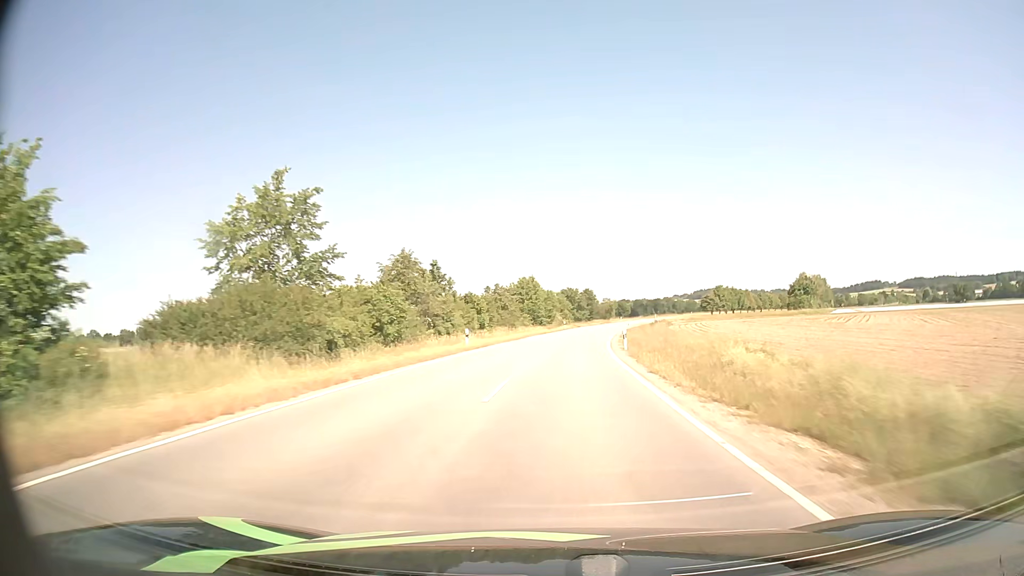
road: tertiary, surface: asphalt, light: Day
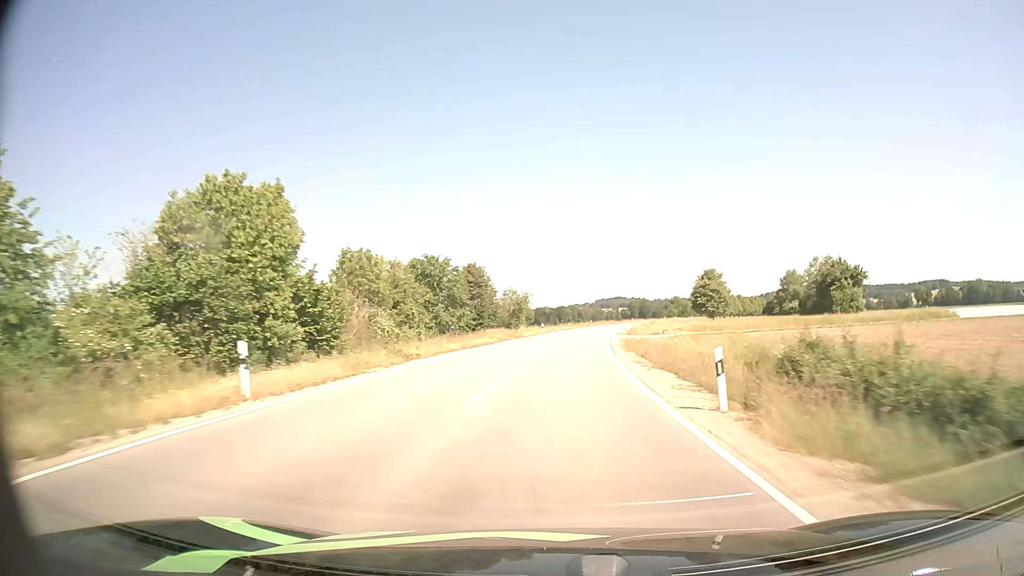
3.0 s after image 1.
(+5.7, +73.0) m; +9°
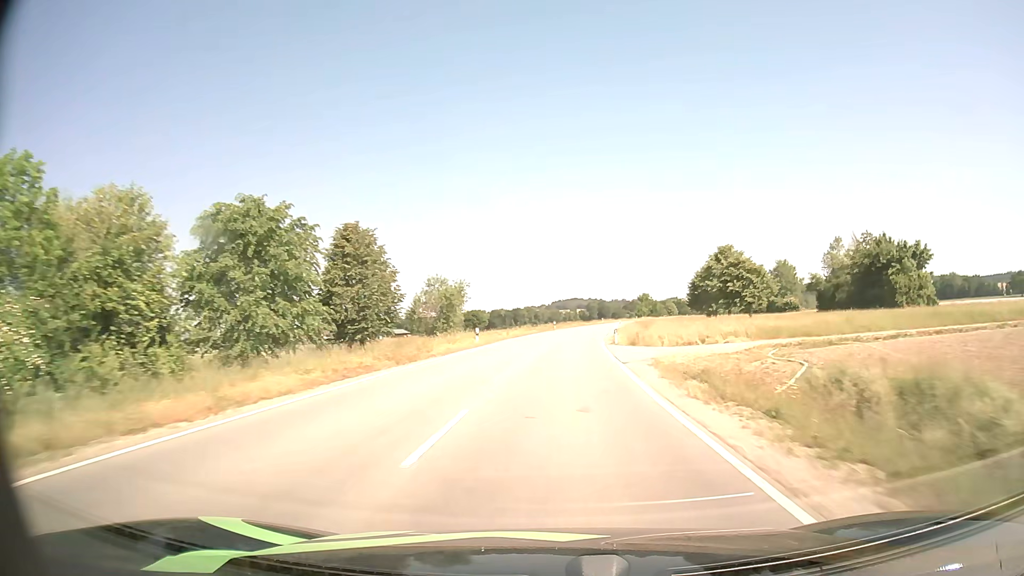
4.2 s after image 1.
(+0.9, +29.3) m; +4°
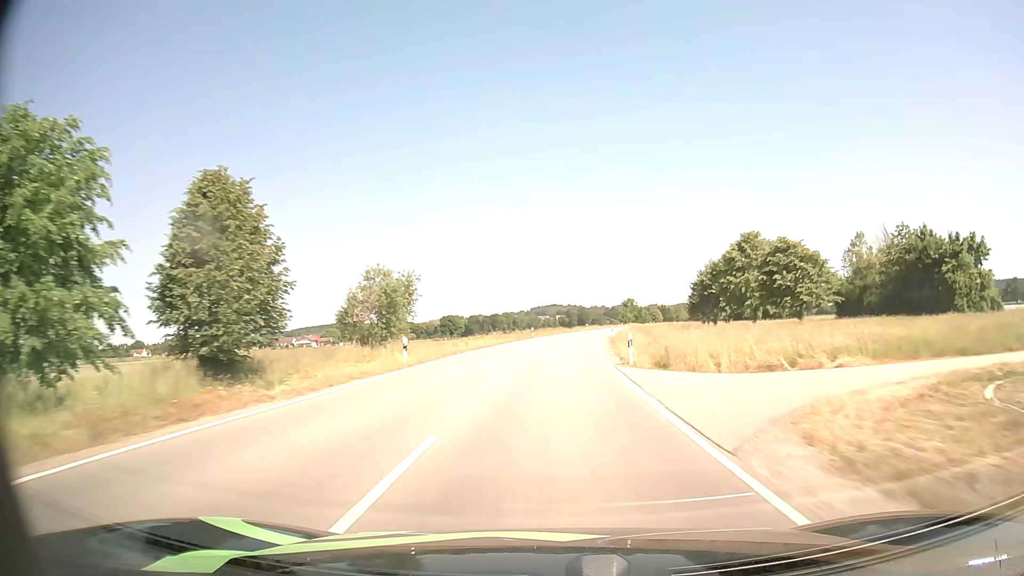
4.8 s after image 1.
(+0.2, +14.7) m; +2°
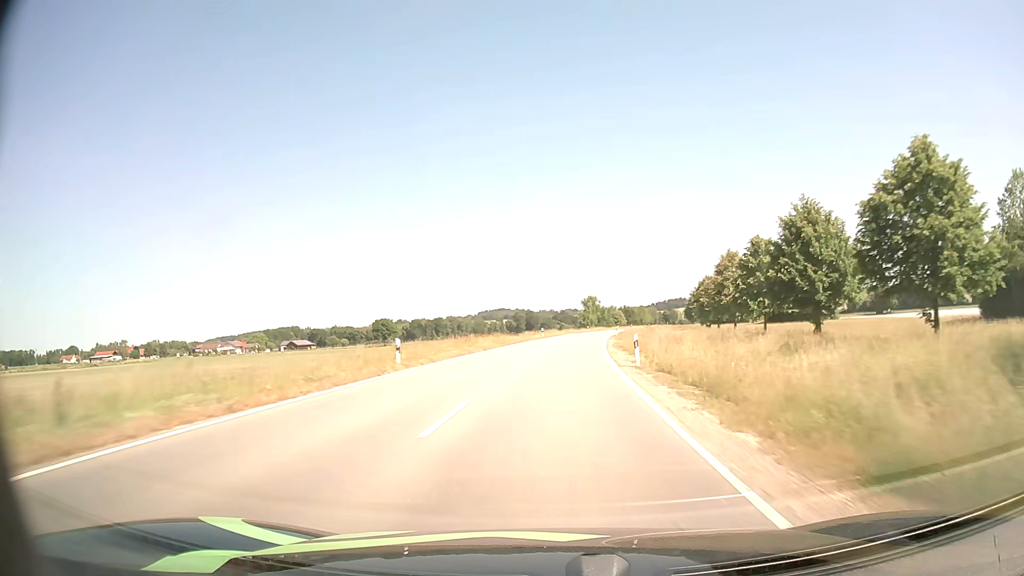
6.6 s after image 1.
(+1.7, +44.4) m; +4°
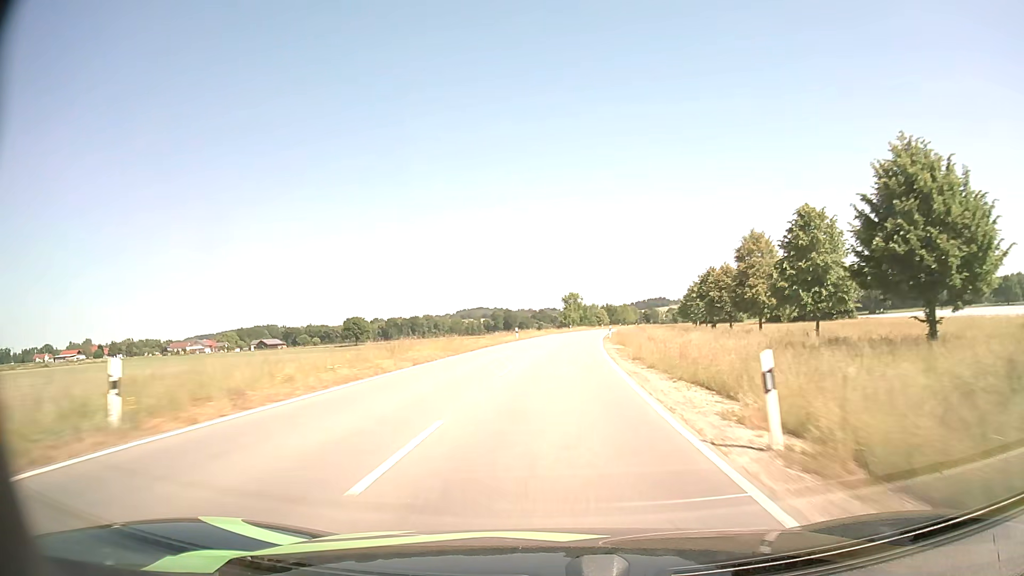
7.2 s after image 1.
(+0.2, +14.9) m; +2°
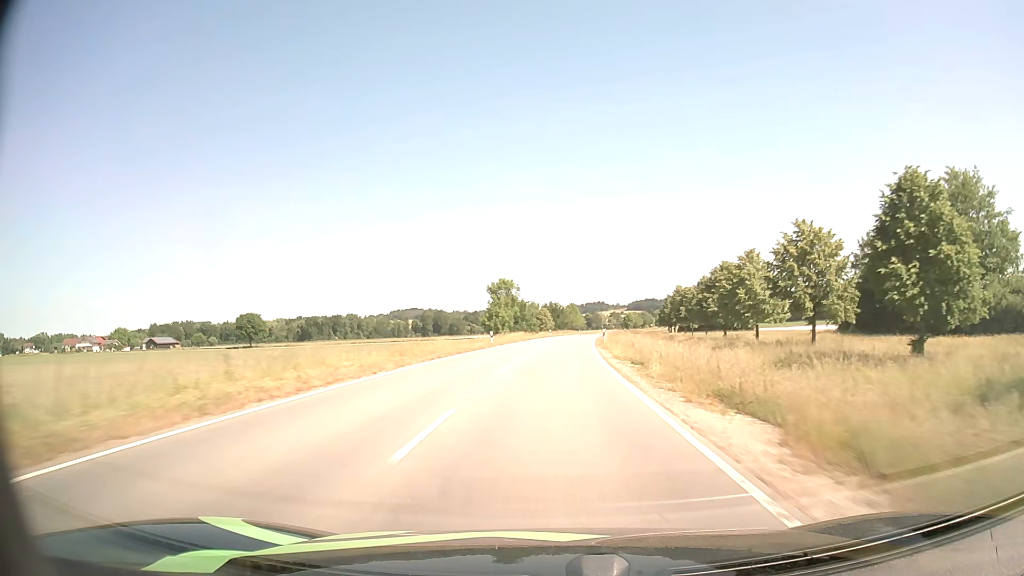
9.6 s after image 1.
(+3.0, +59.4) m; +6°
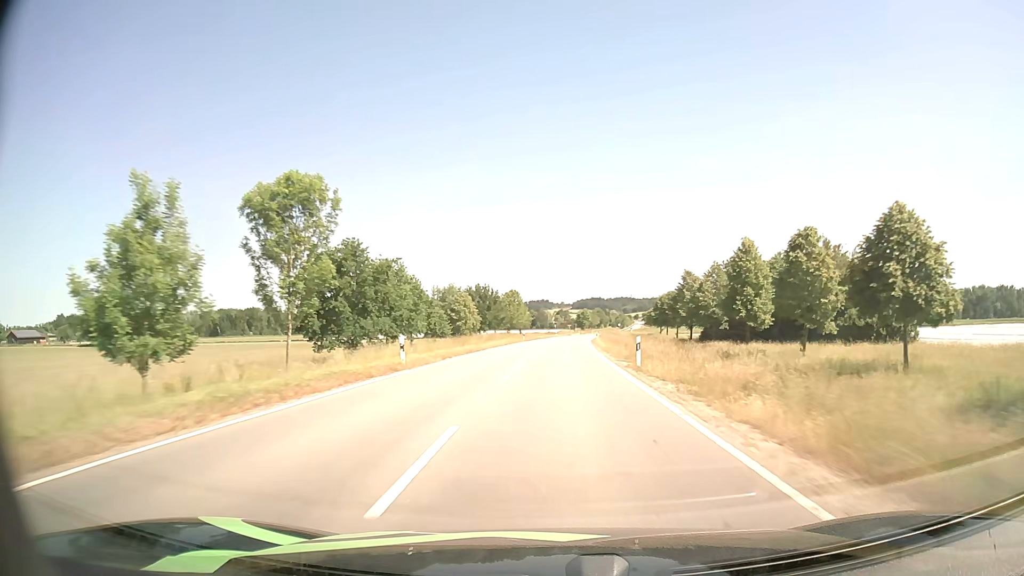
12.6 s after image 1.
(+3.2, +74.7) m; +5°
(0, +10) (0, +20) (+1, +30) (+1, +40) (+1, +50) (+2, +60) (+2, +70) (+3, +80) (+4, +90) (+5, +100) m
